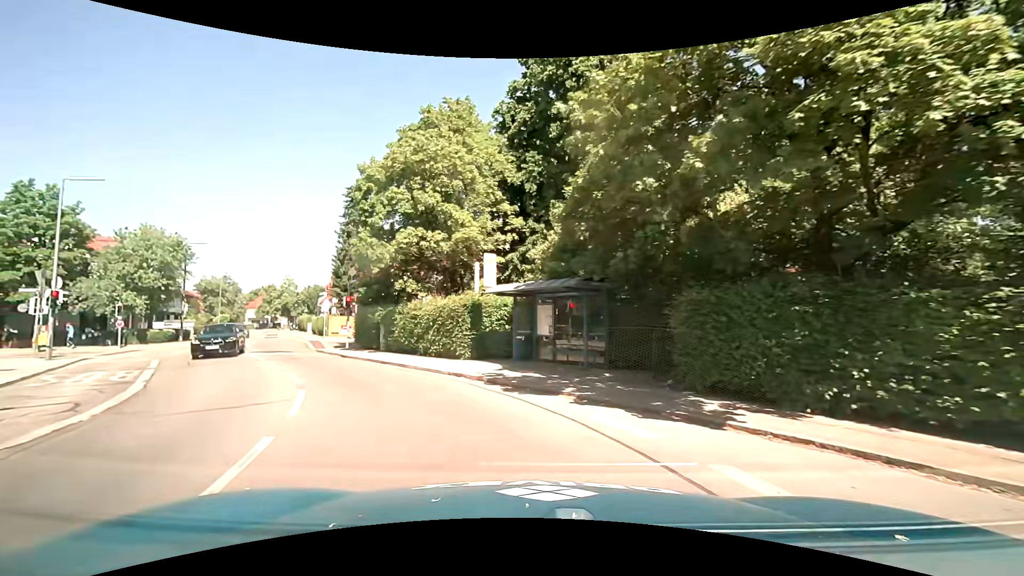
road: tertiary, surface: asphalt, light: Day
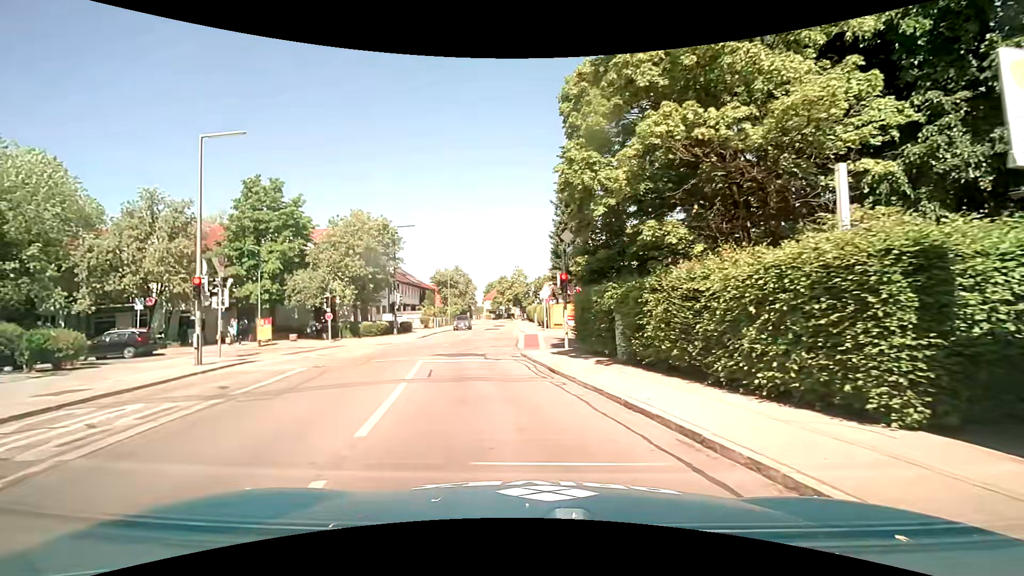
(-2.5, +11.3) m; -26°
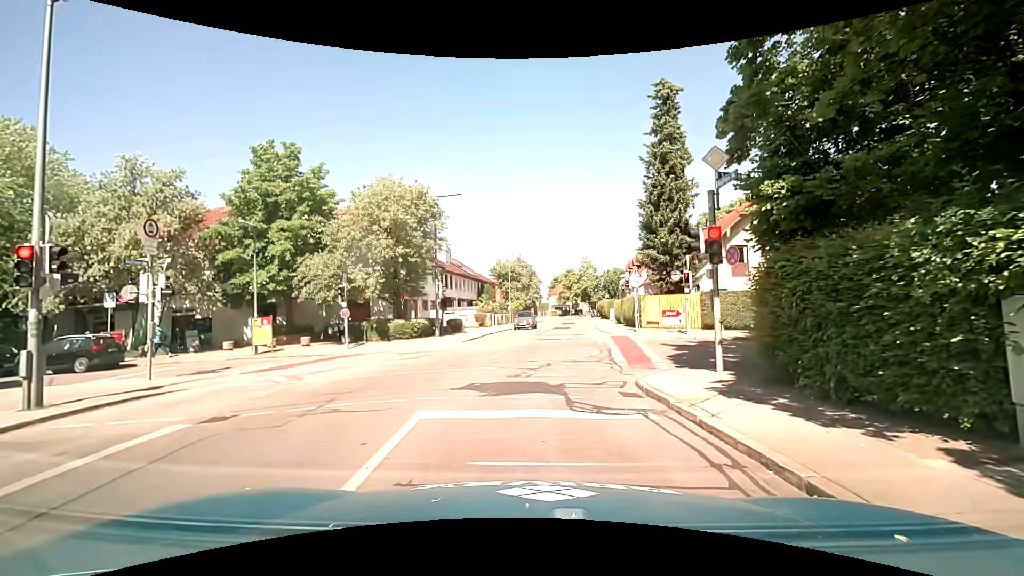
(-0.8, +9.2) m; -7°
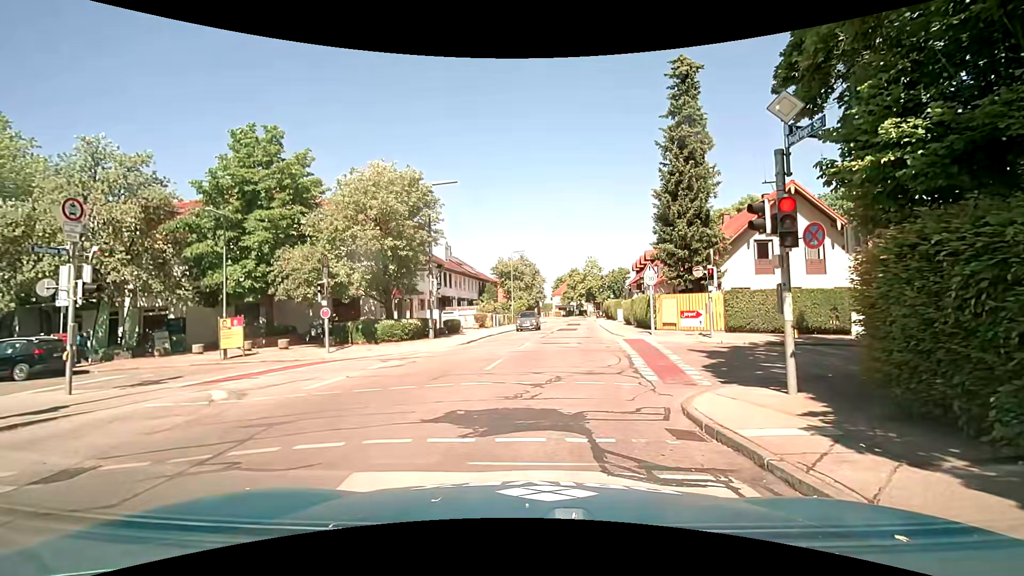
(0.0, +2.6) m; +1°
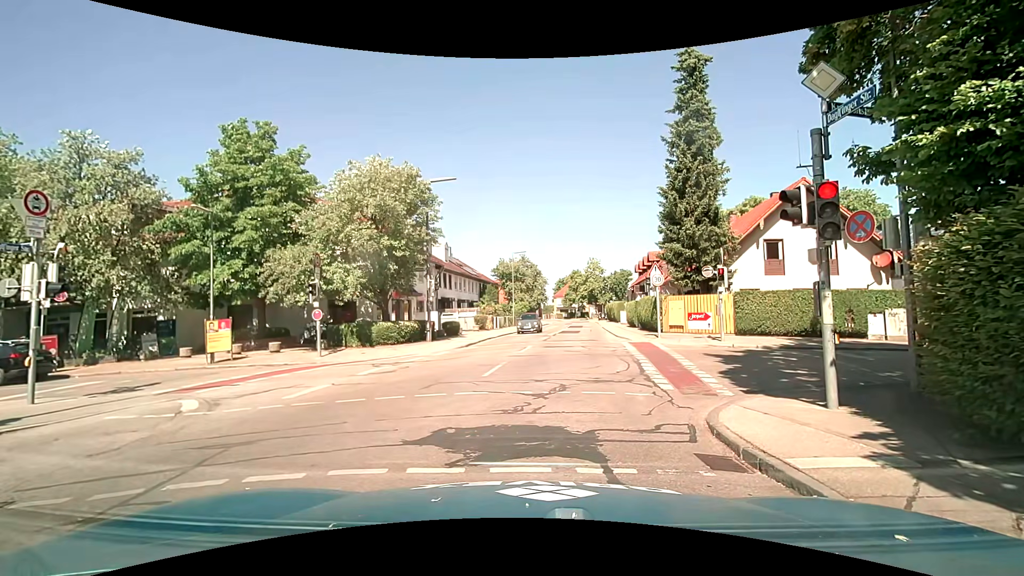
(0.0, +1.0) m; 0°
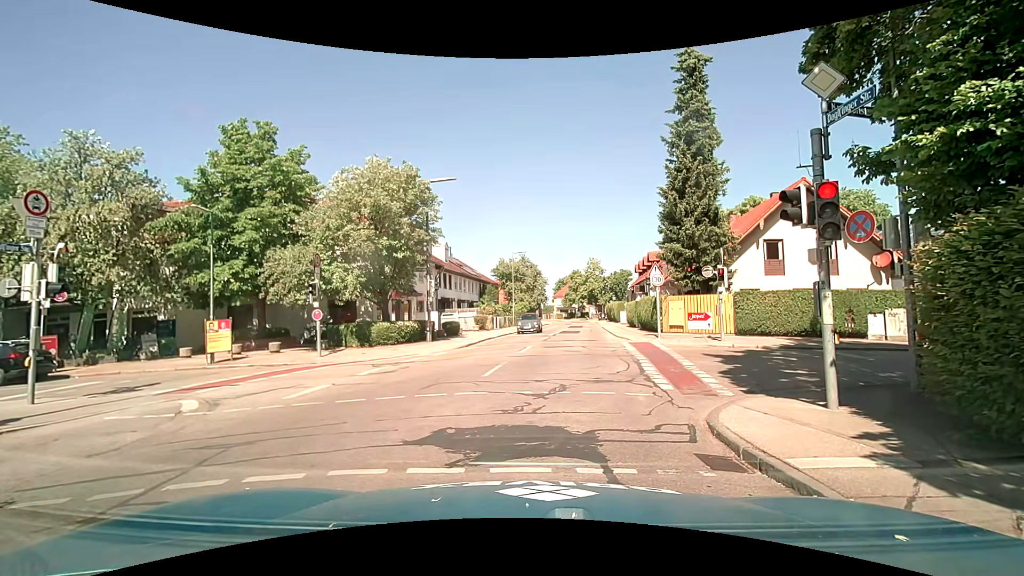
(0.0, 0.0) m; 0°
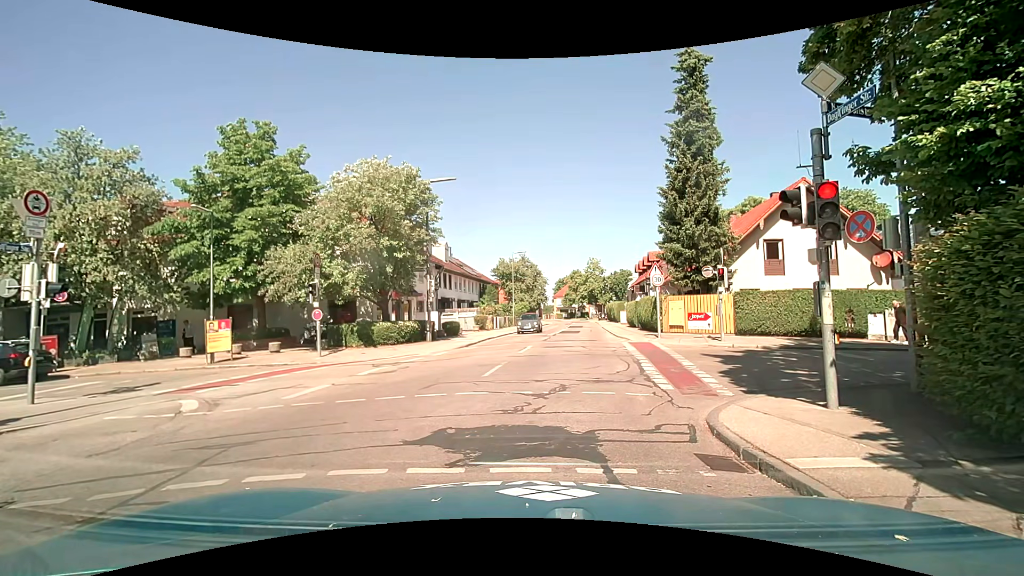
(0.0, 0.0) m; 0°
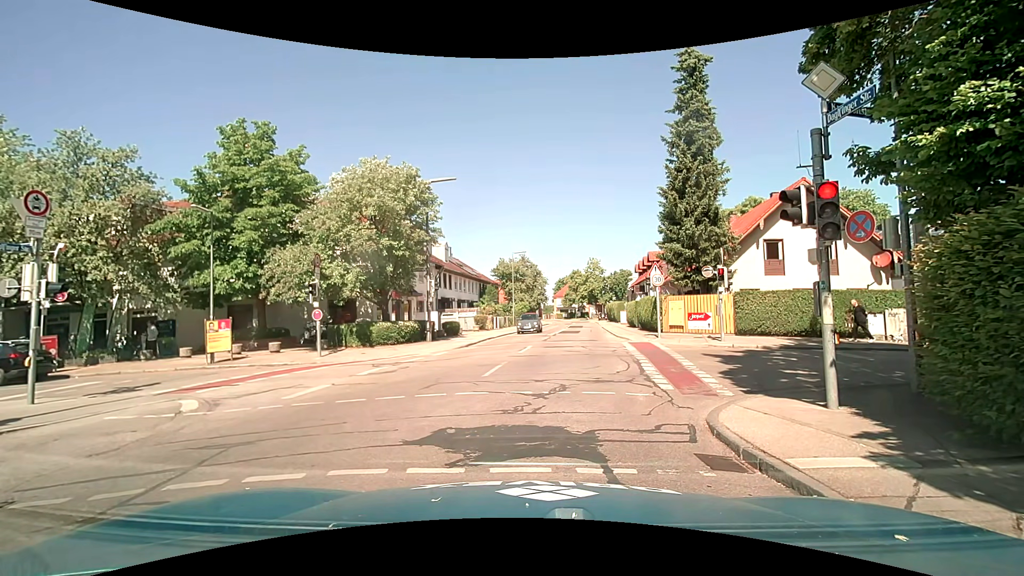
(0.0, 0.0) m; 0°
(0, +10) (0, +20) (+1, +30) (+2, +40) (+3, +50) (+4, +60) (+5, +70) (+5, +80) (+6, +90) (+6, +100) m
